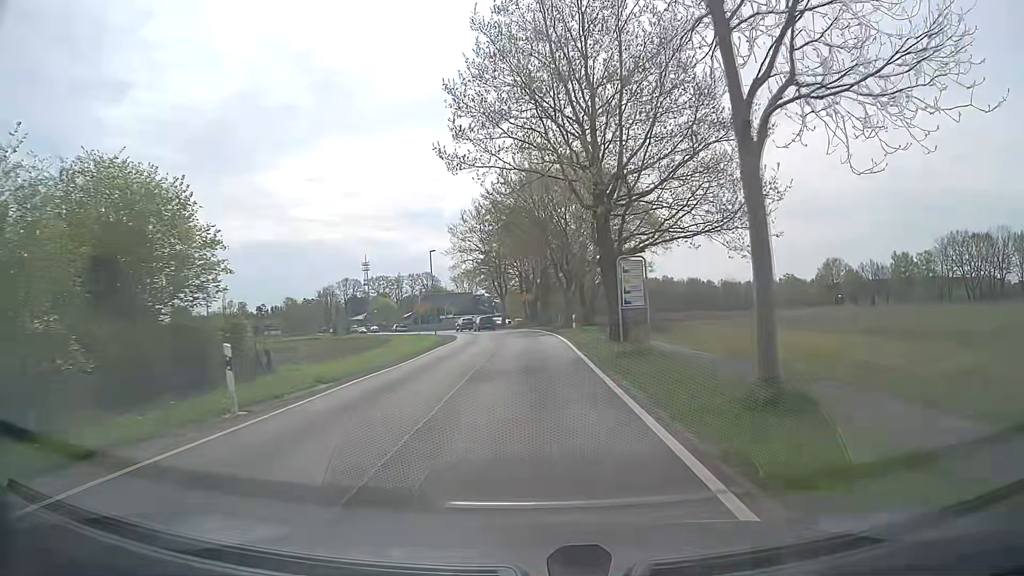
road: tertiary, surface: asphalt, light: Day
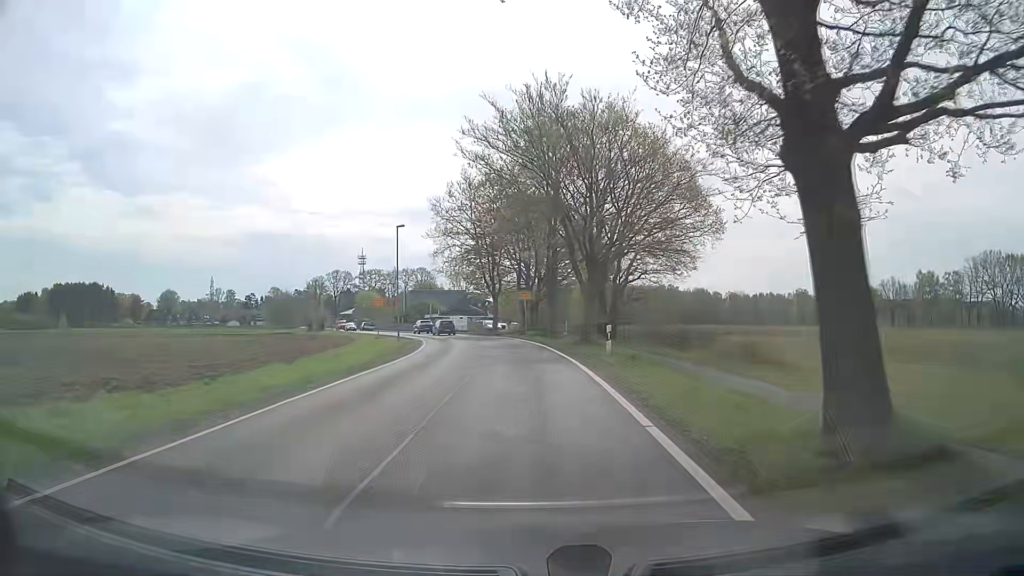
(-0.1, +16.2) m; 0°
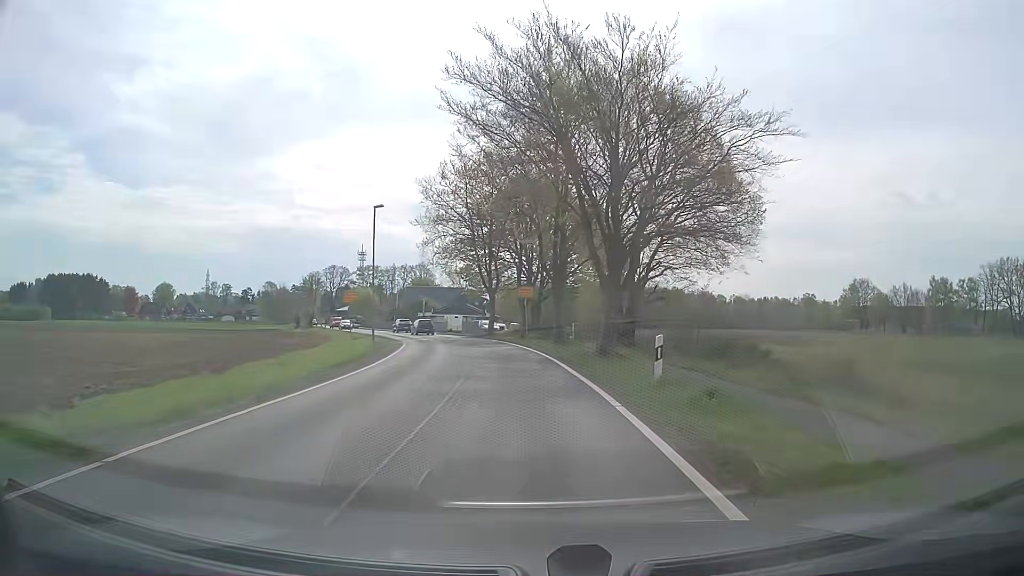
(0.0, +7.4) m; 0°
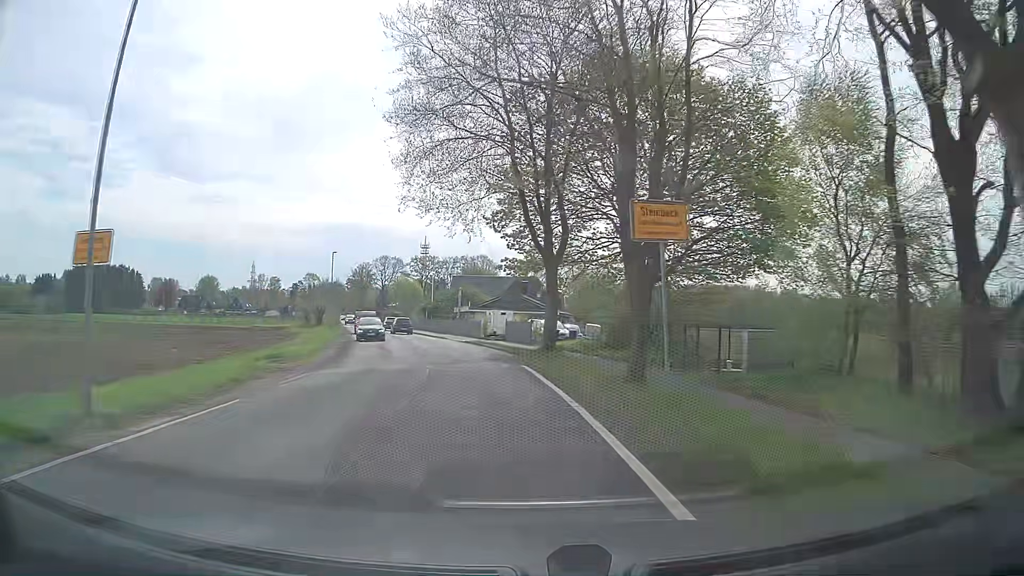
(-0.9, +28.5) m; -6°
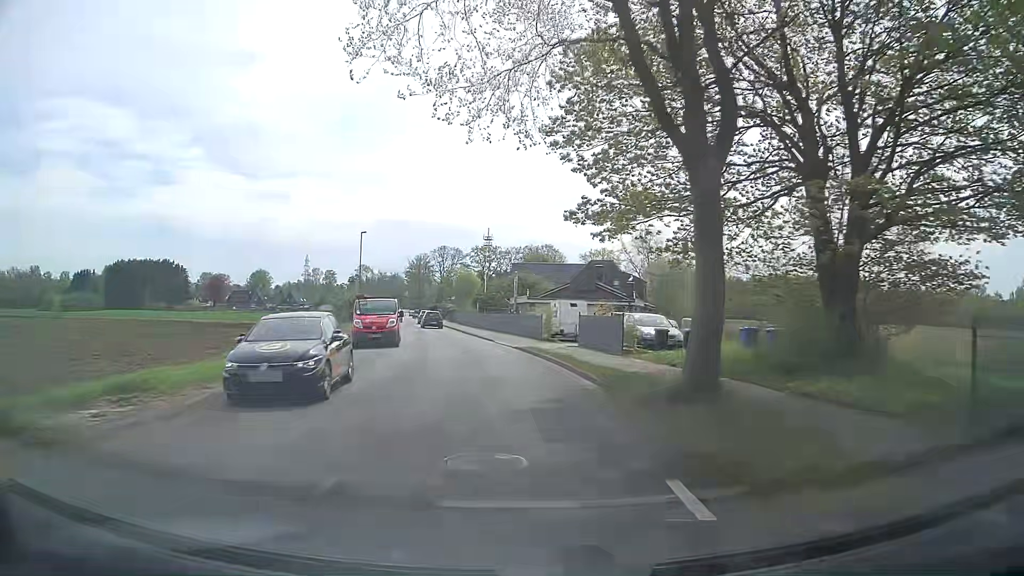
(-0.6, +14.4) m; -5°
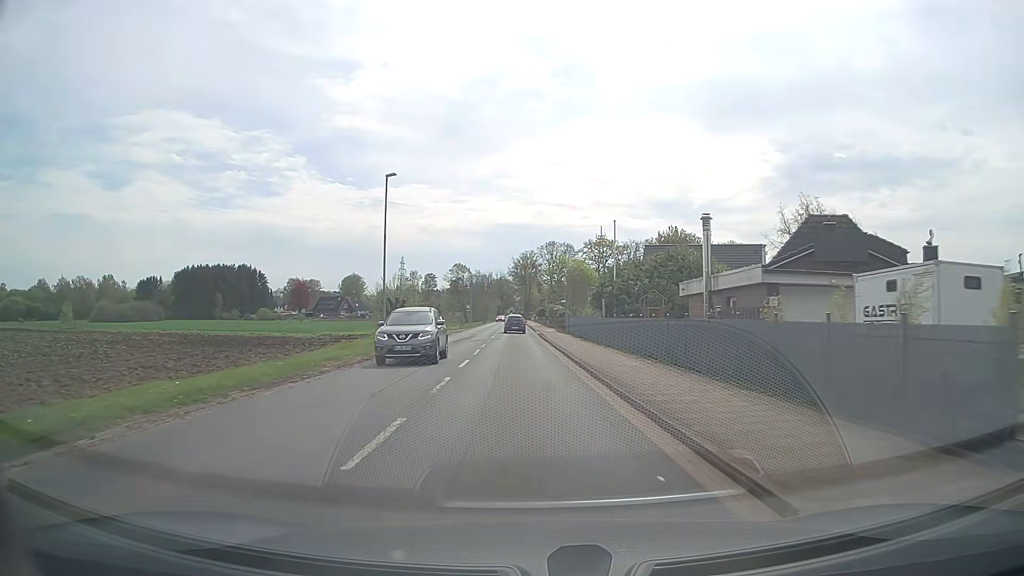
(-2.6, +28.9) m; -10°
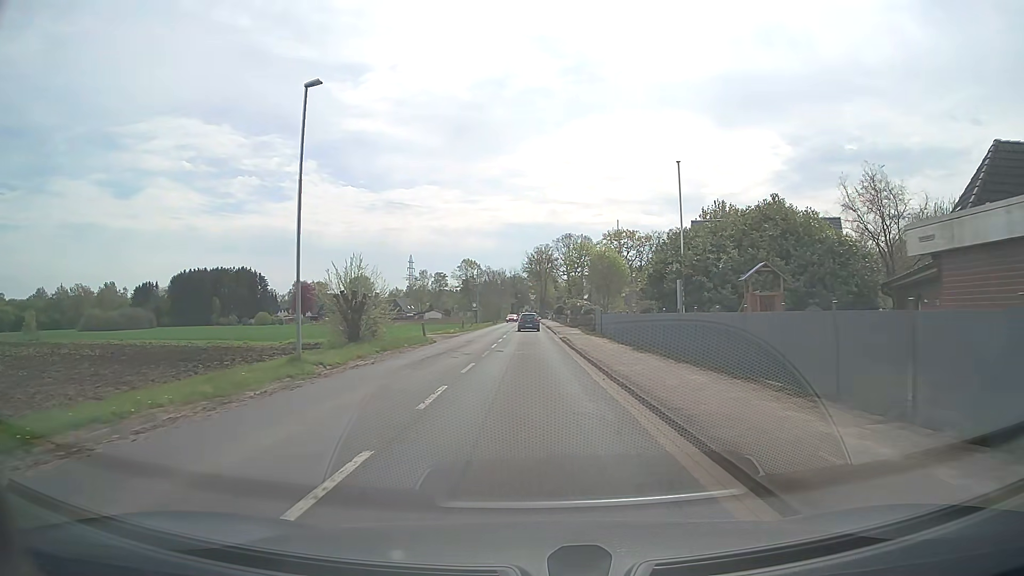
(-0.1, +14.7) m; -1°
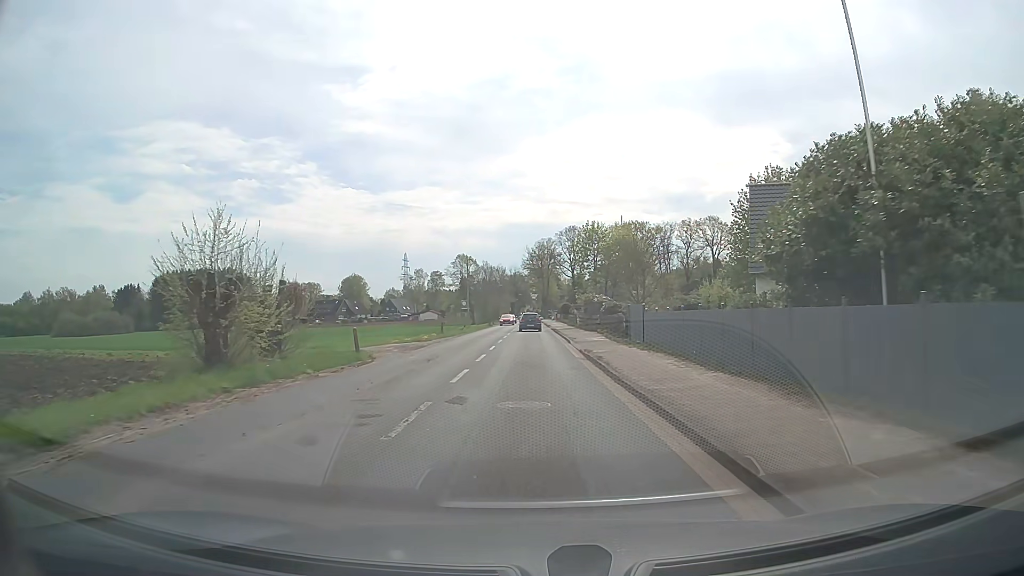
(-0.1, +14.9) m; 0°
